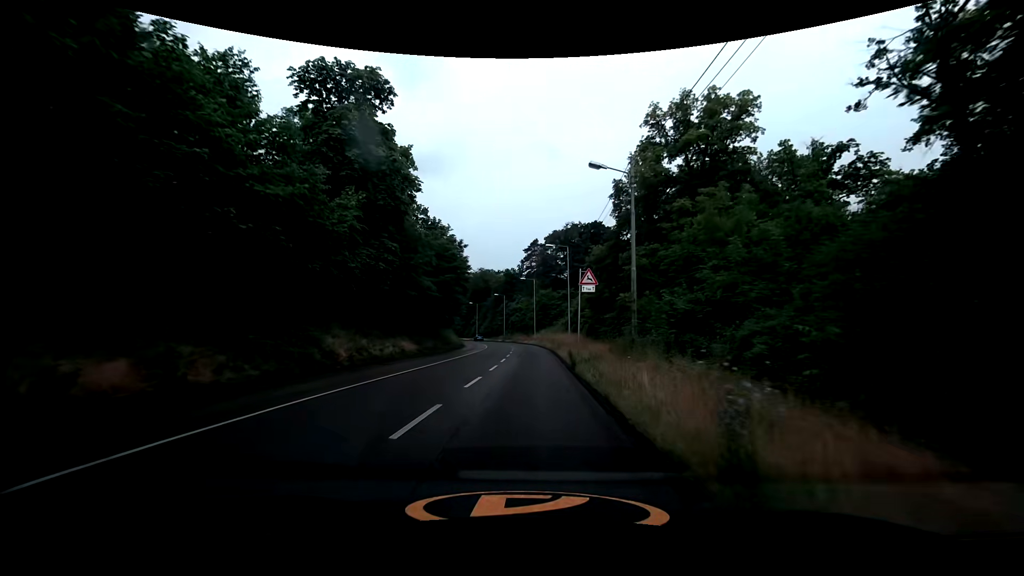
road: secondary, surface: asphalt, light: Day
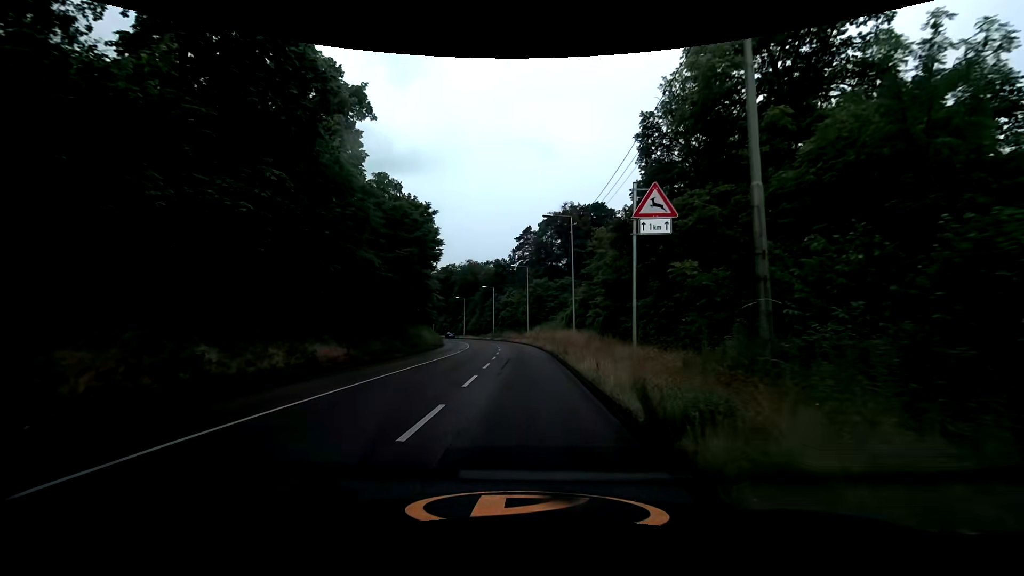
(+0.2, +12.5) m; +2°
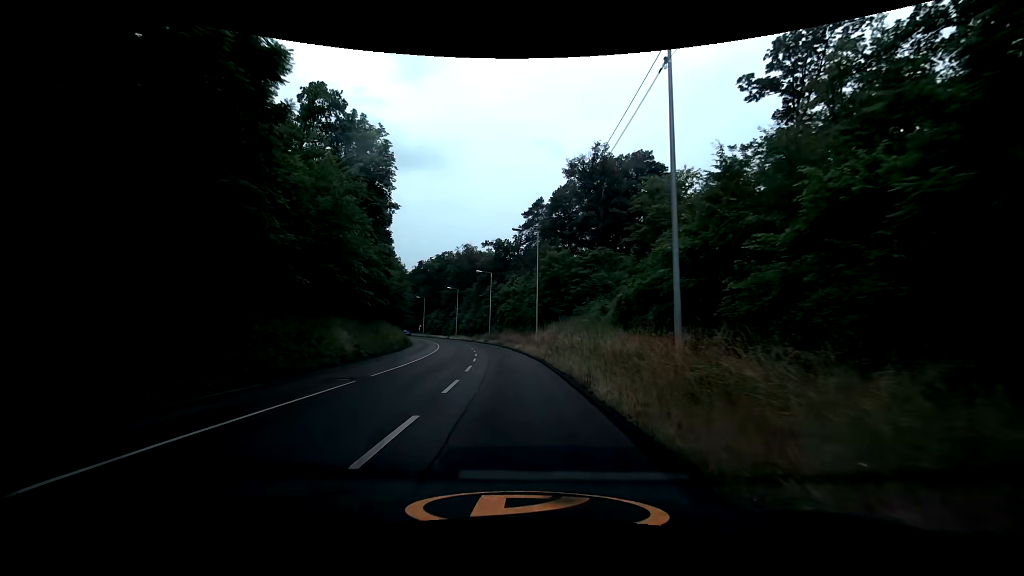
(-0.2, +25.8) m; -1°
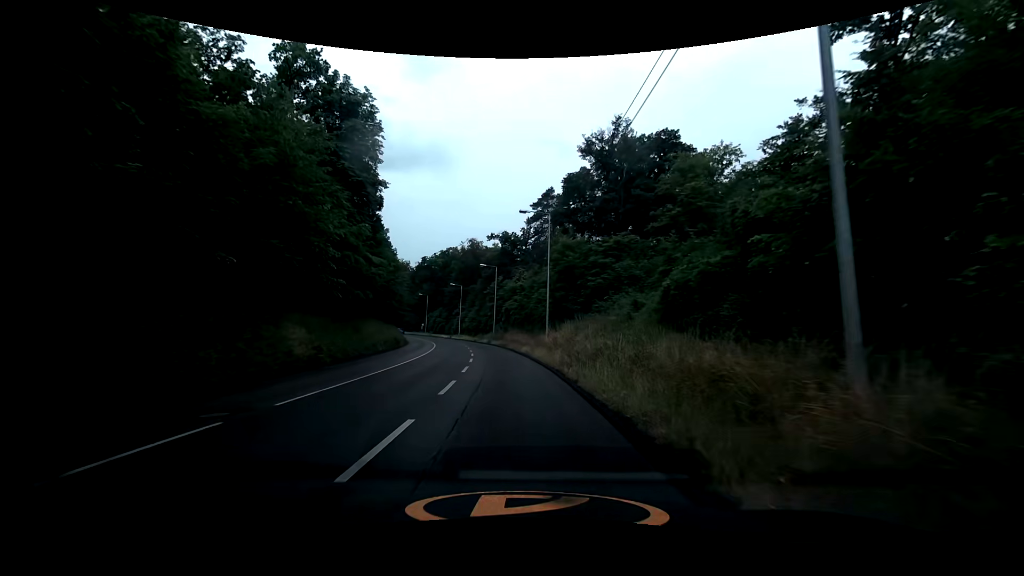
(0.0, +6.6) m; -1°
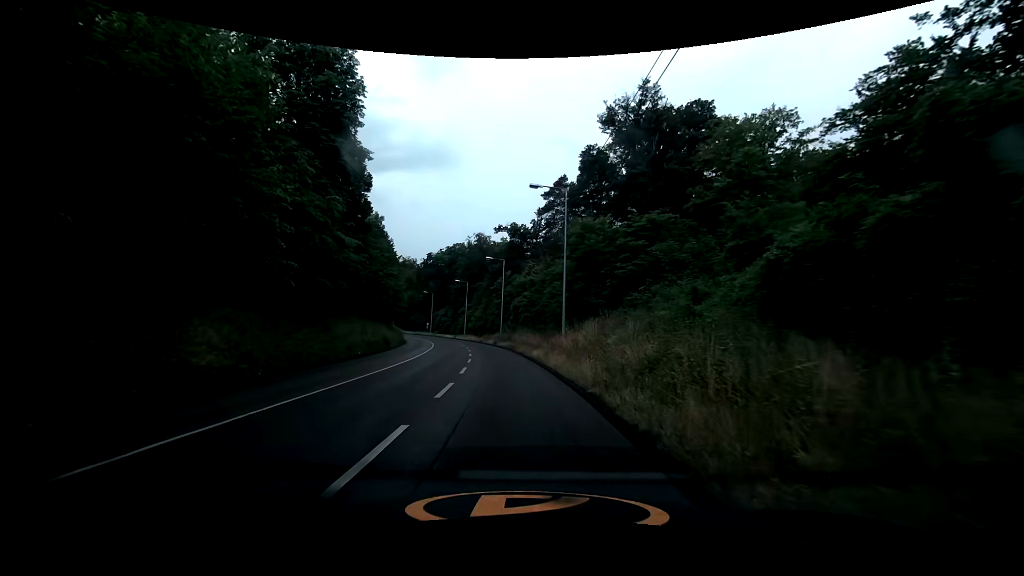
(0.0, +6.7) m; -1°
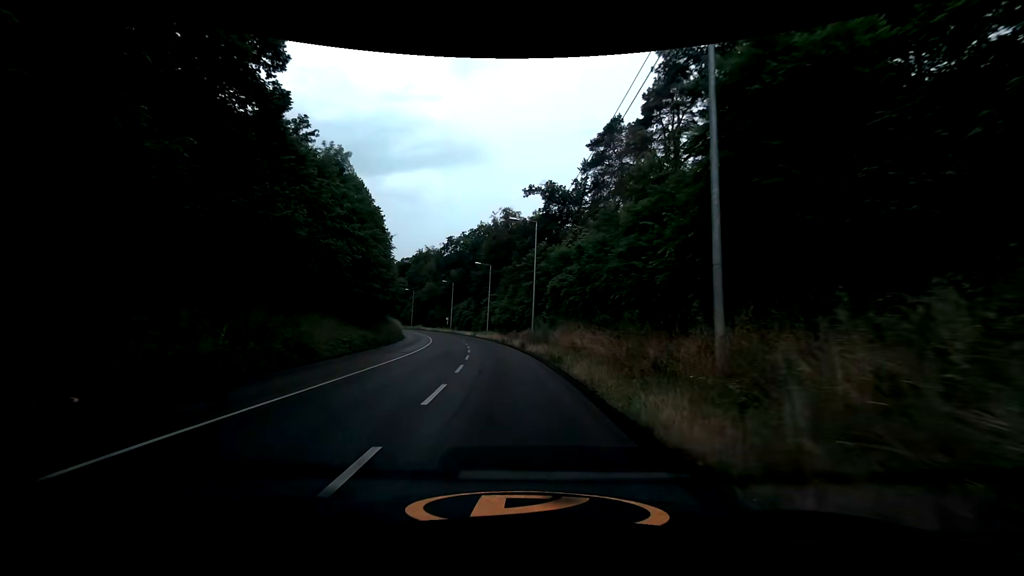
(-0.7, +20.1) m; -4°
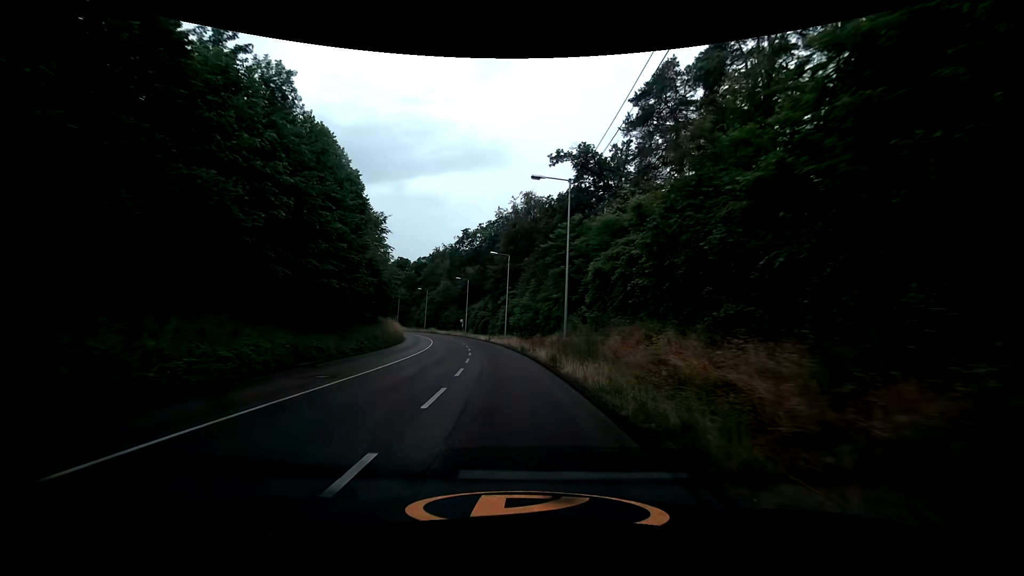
(-0.3, +12.4) m; -2°
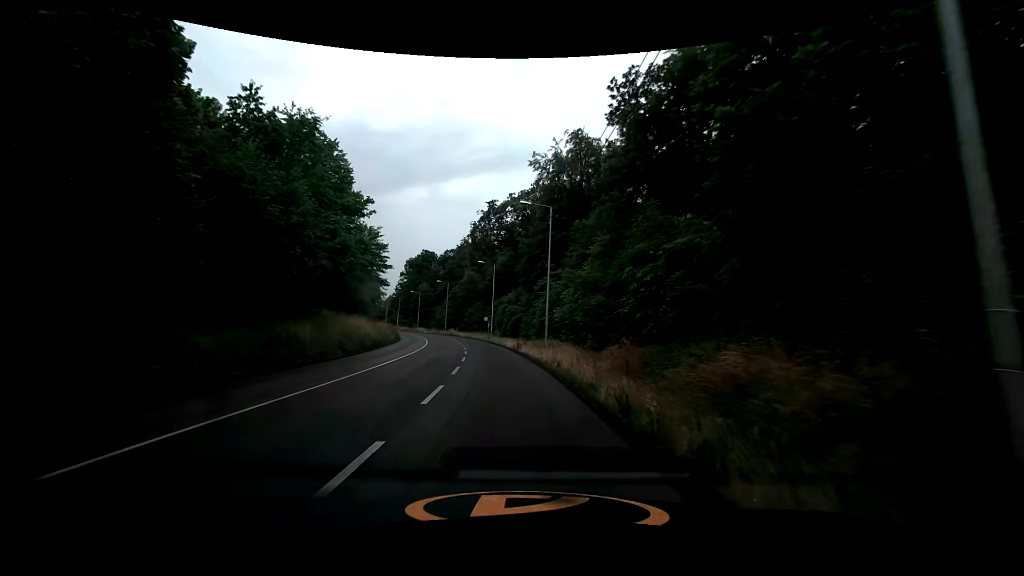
(-1.2, +24.1) m; -5°
(0, +10) (-1, +20) (-2, +30) (-3, +40) (-5, +50) (-6, +60) (-9, +69) (-11, +79) (-14, +89) (-17, +98) m
